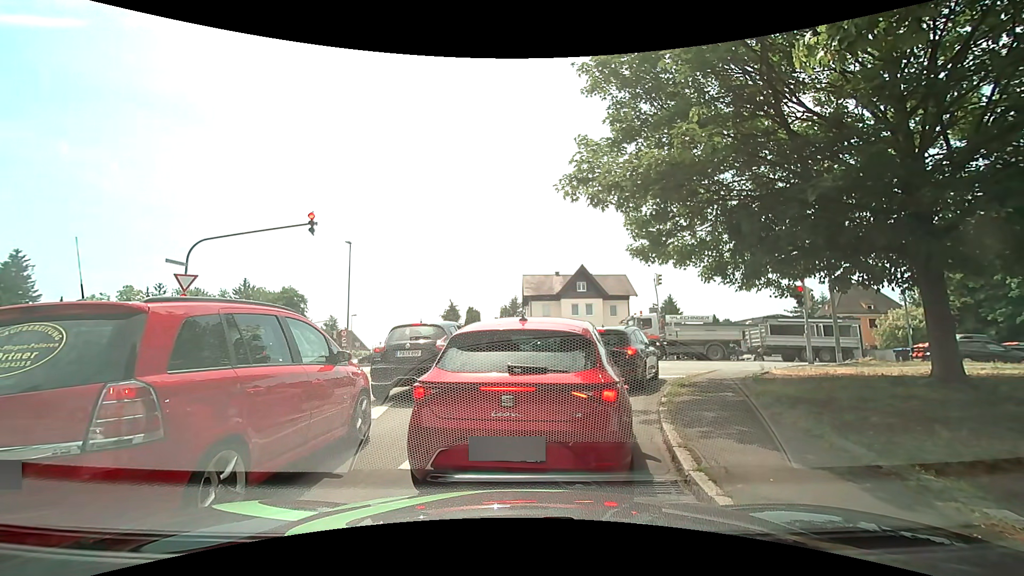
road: residential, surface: asphalt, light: Day
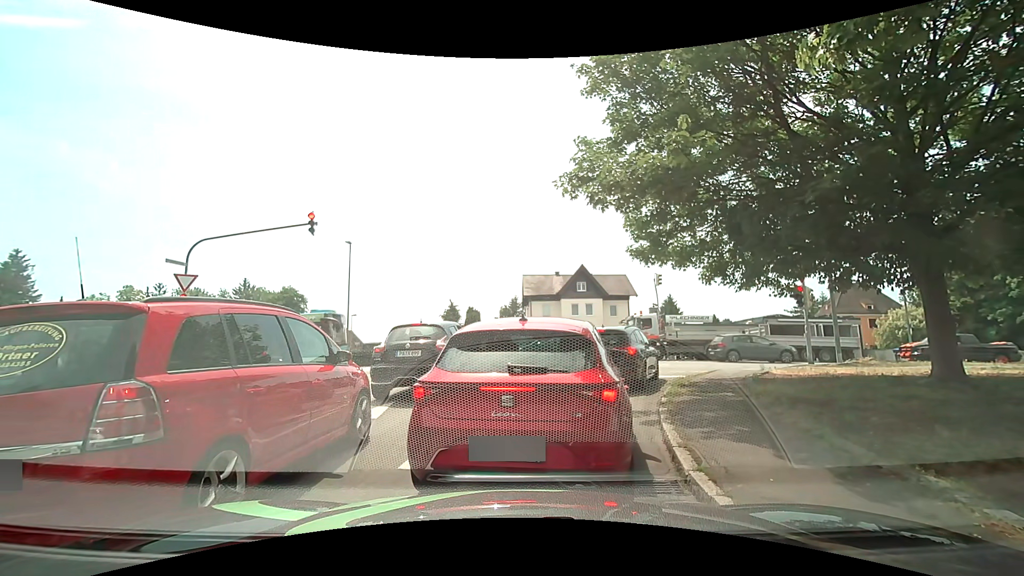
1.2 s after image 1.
(0.0, 0.0) m; 0°
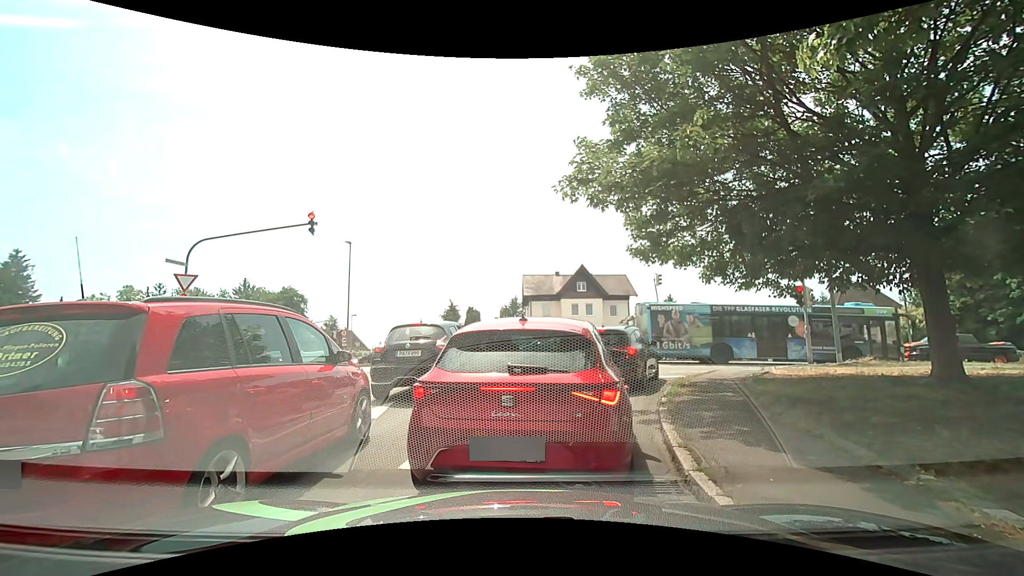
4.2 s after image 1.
(0.0, 0.0) m; 0°
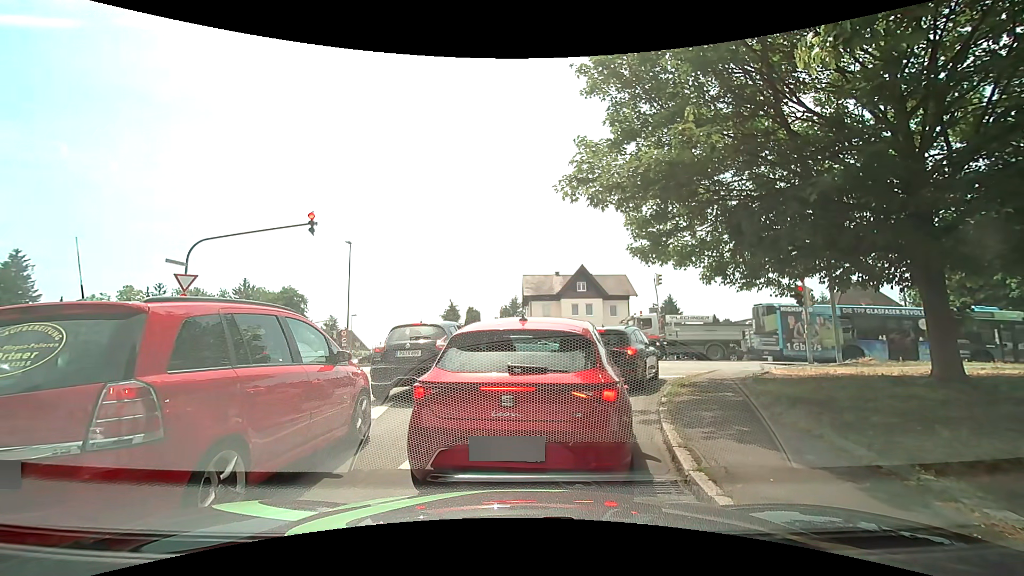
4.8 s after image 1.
(0.0, 0.0) m; 0°
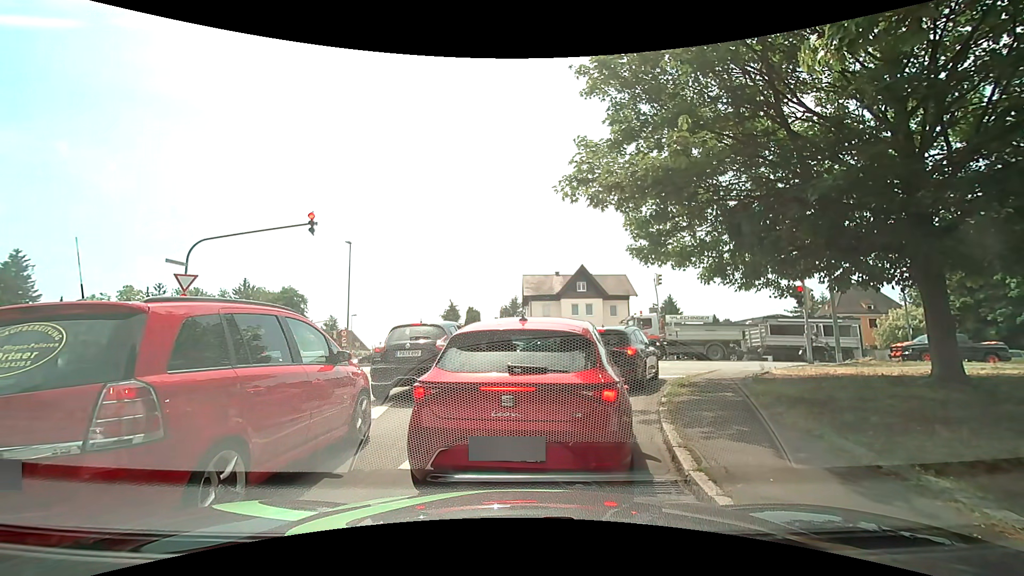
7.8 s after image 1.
(0.0, 0.0) m; 0°
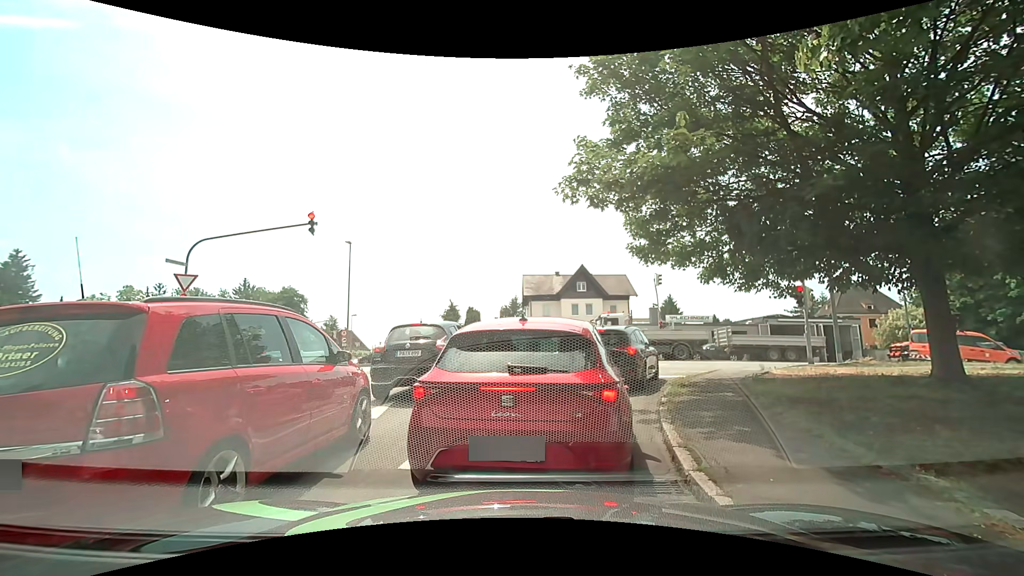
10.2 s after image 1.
(0.0, 0.0) m; 0°
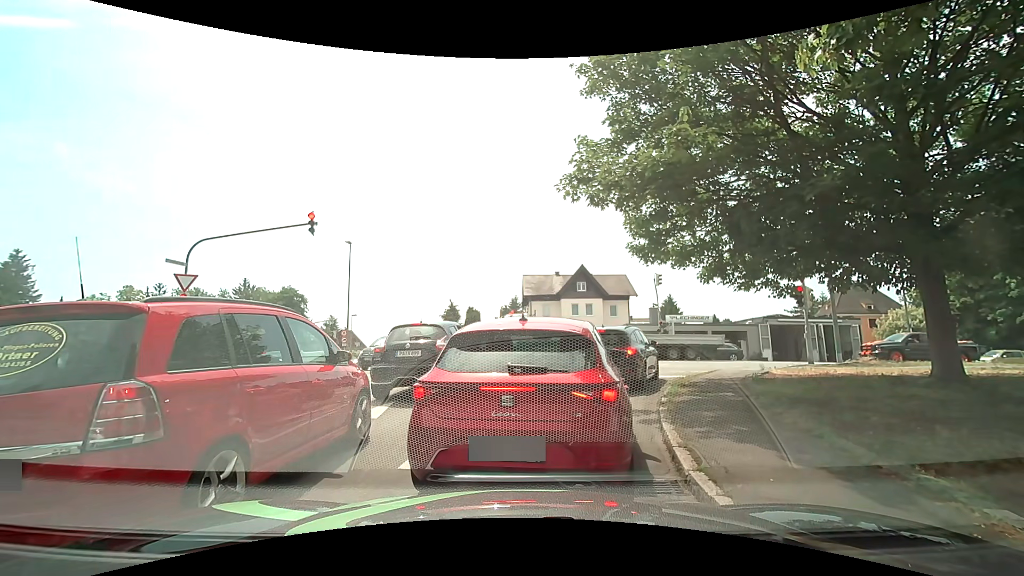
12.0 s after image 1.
(0.0, 0.0) m; 0°
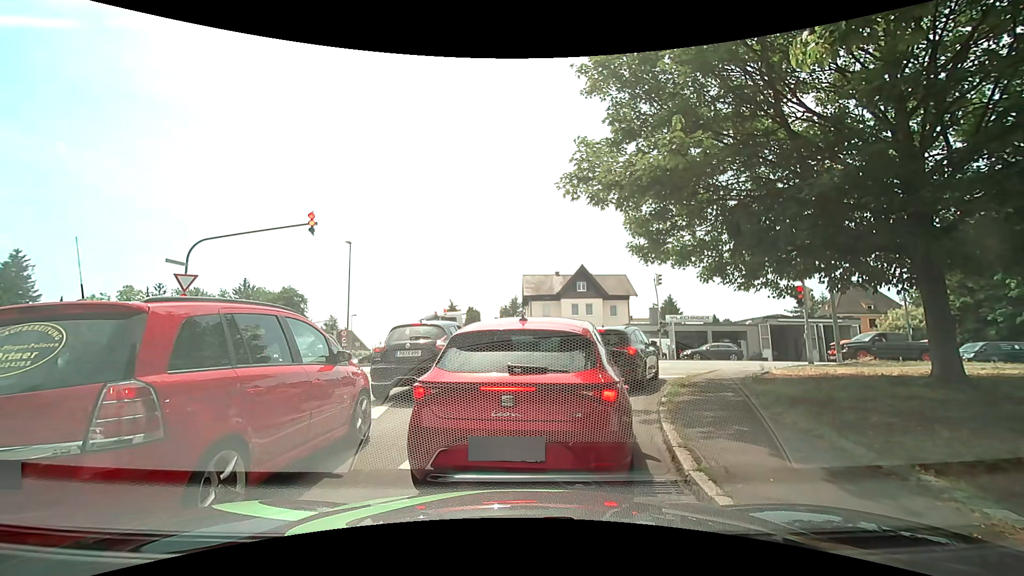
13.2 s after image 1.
(0.0, 0.0) m; 0°
